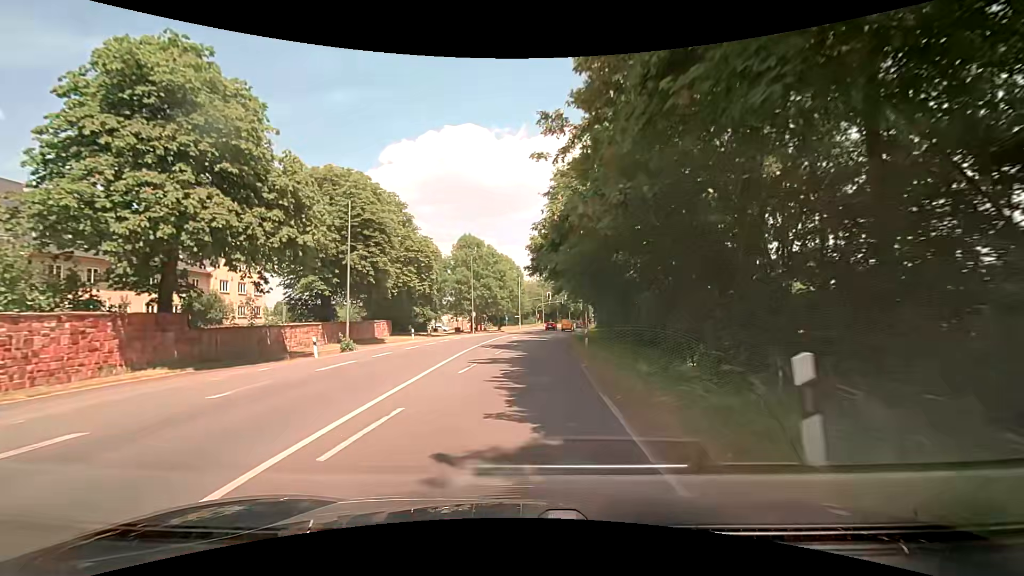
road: secondary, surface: asphalt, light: Day
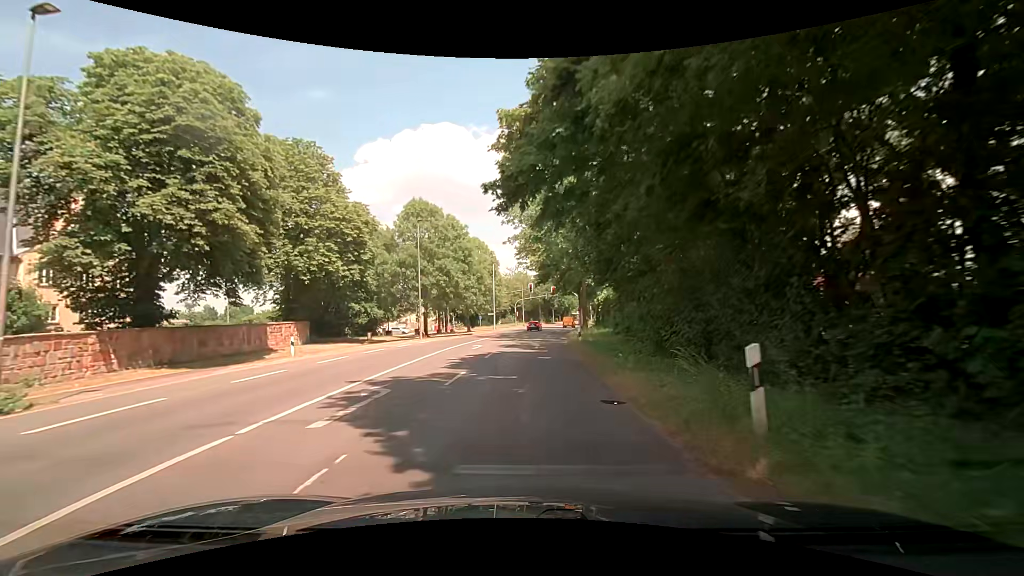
(+0.5, +20.3) m; +2°
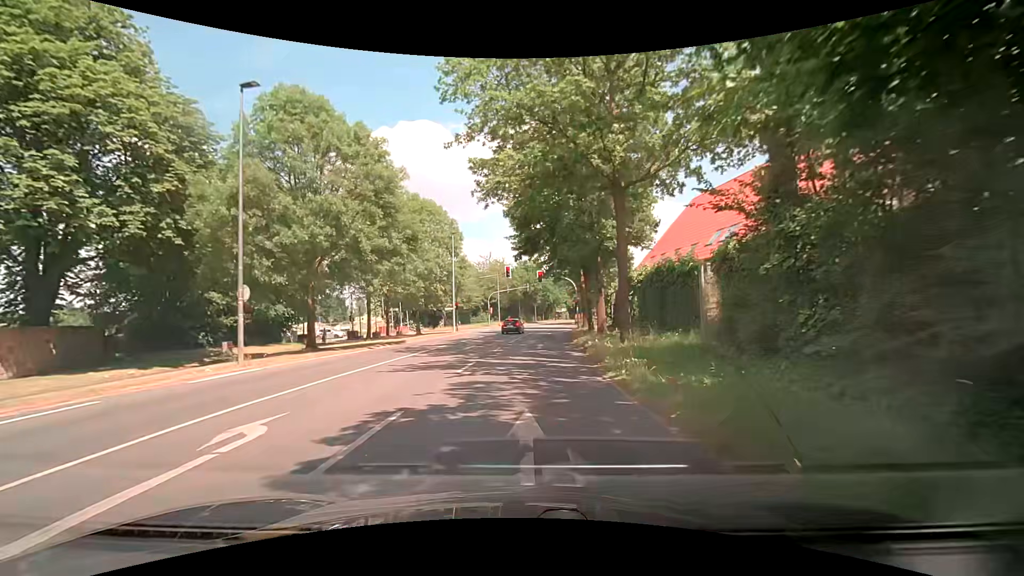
(+0.5, +23.8) m; +2°
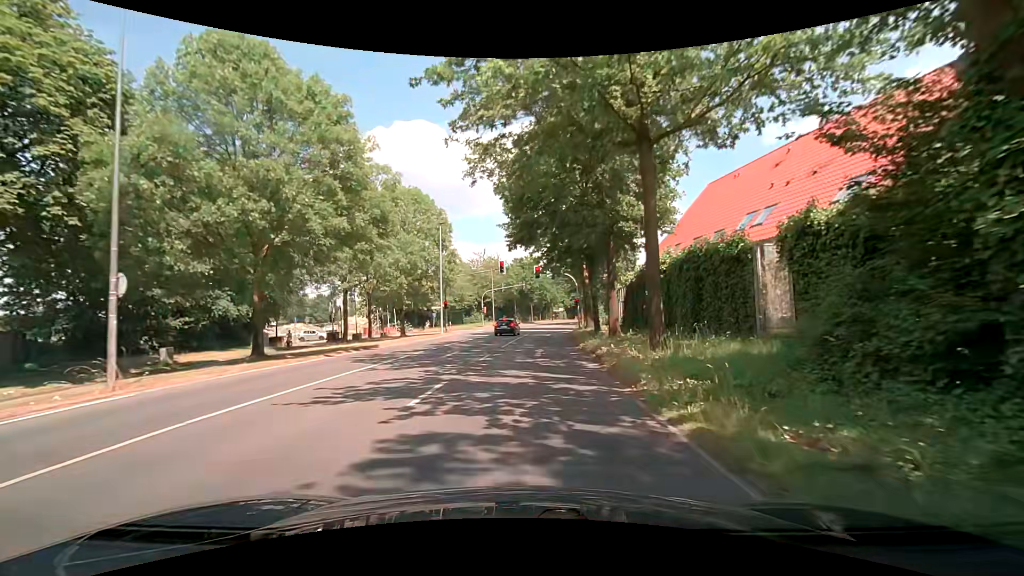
(+0.1, +5.1) m; +1°
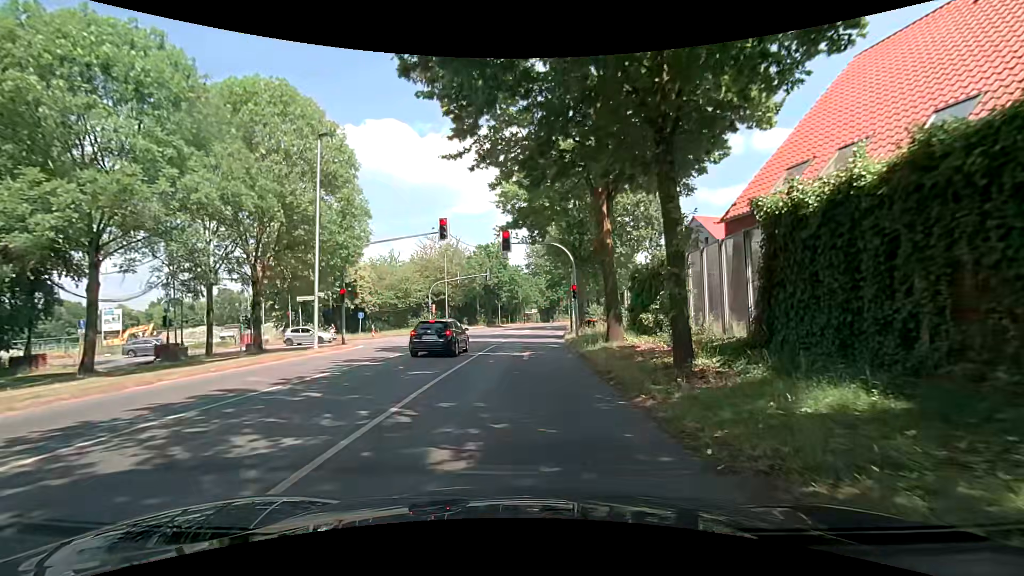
(+0.7, +21.7) m; +5°
